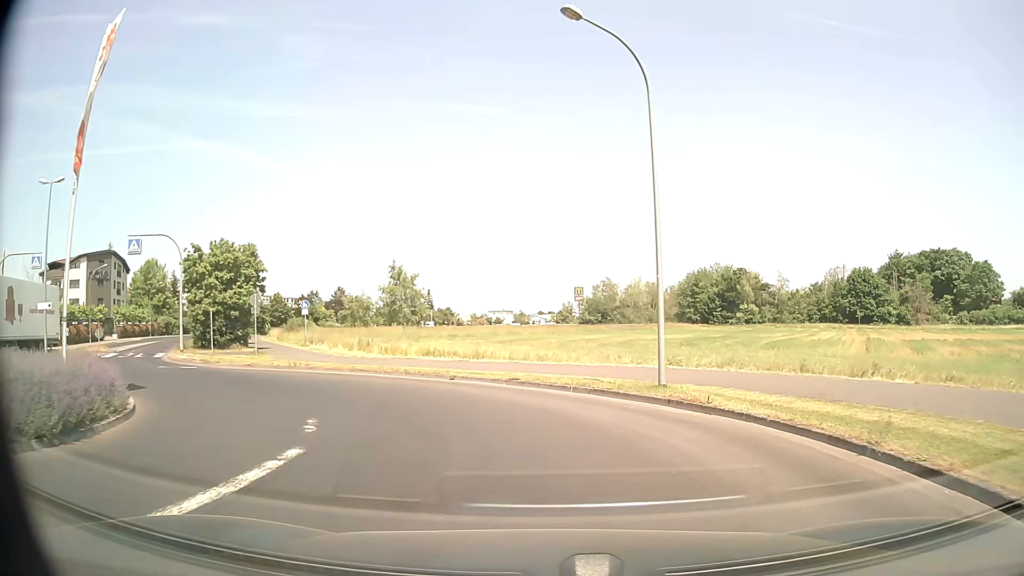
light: Day
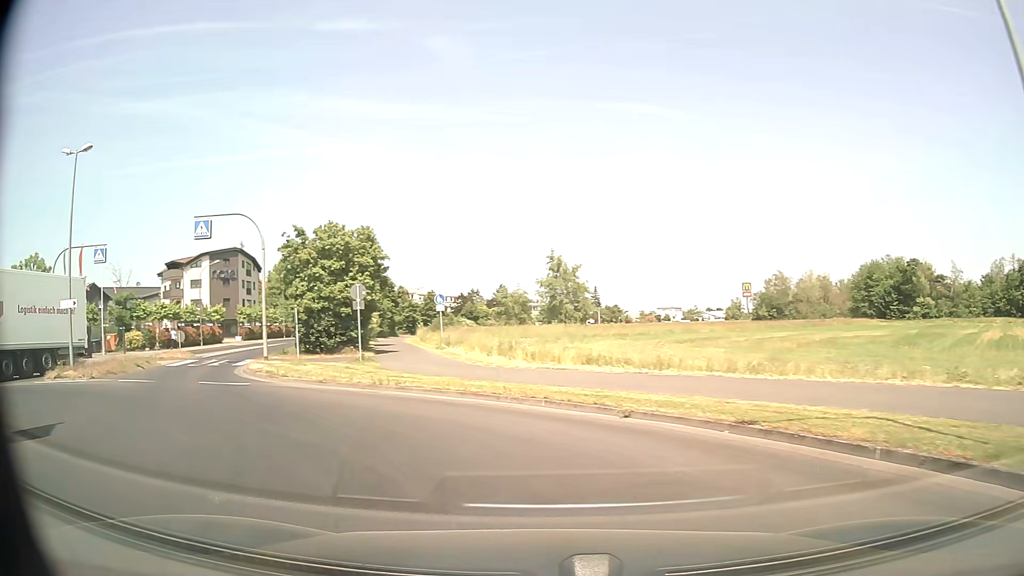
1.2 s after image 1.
(-0.7, +8.0) m; -14°
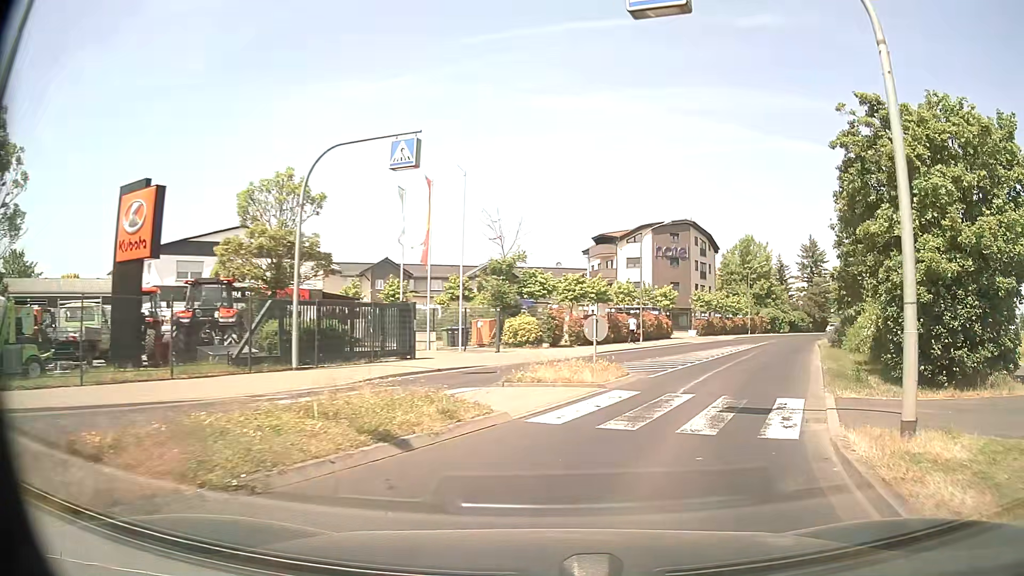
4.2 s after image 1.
(-9.0, +17.8) m; -39°
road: tertiary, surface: asphalt
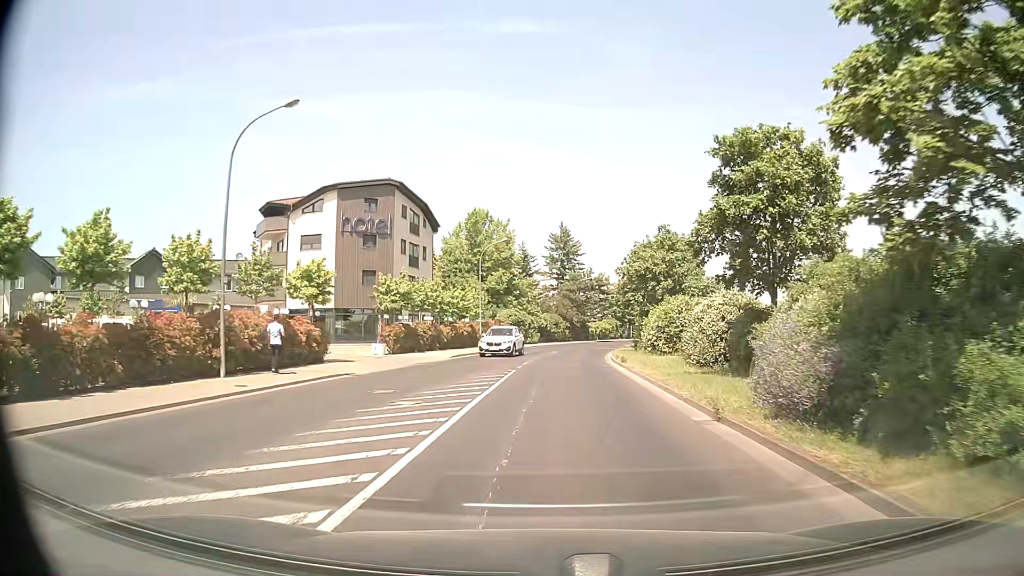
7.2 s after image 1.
(+7.8, +24.7) m; +23°
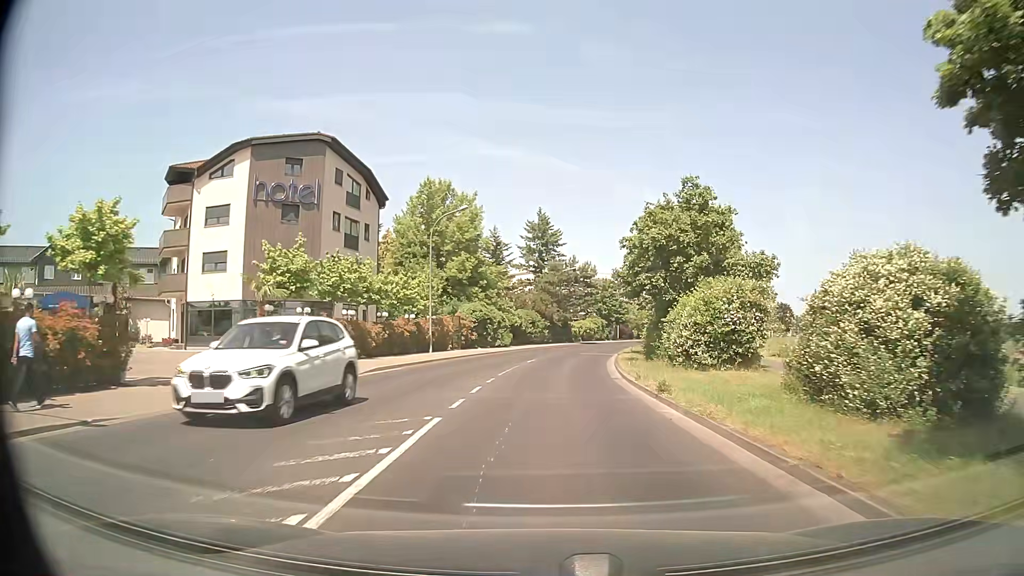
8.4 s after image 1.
(+0.2, +13.0) m; +2°
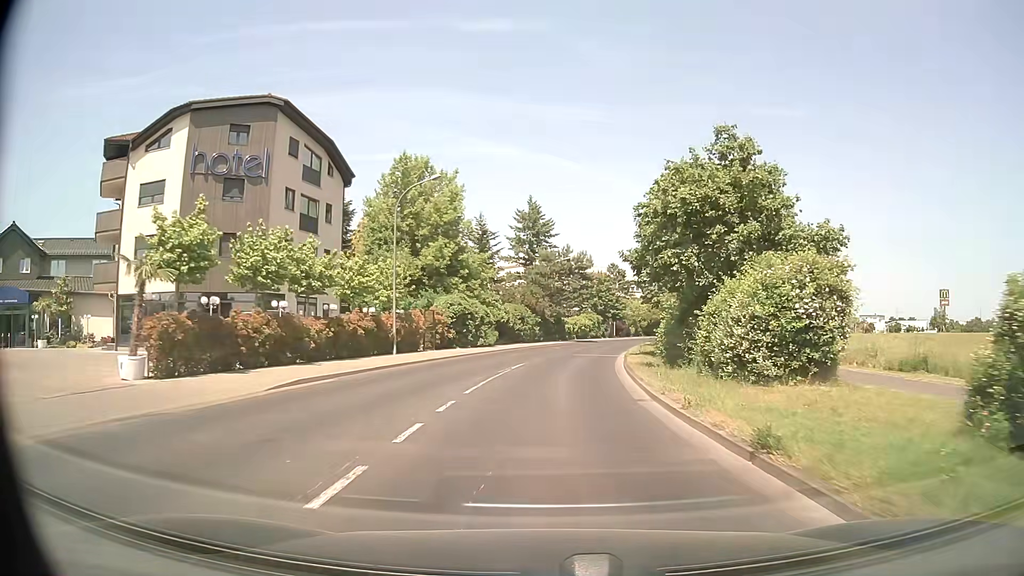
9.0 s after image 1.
(+0.1, +6.9) m; +1°
